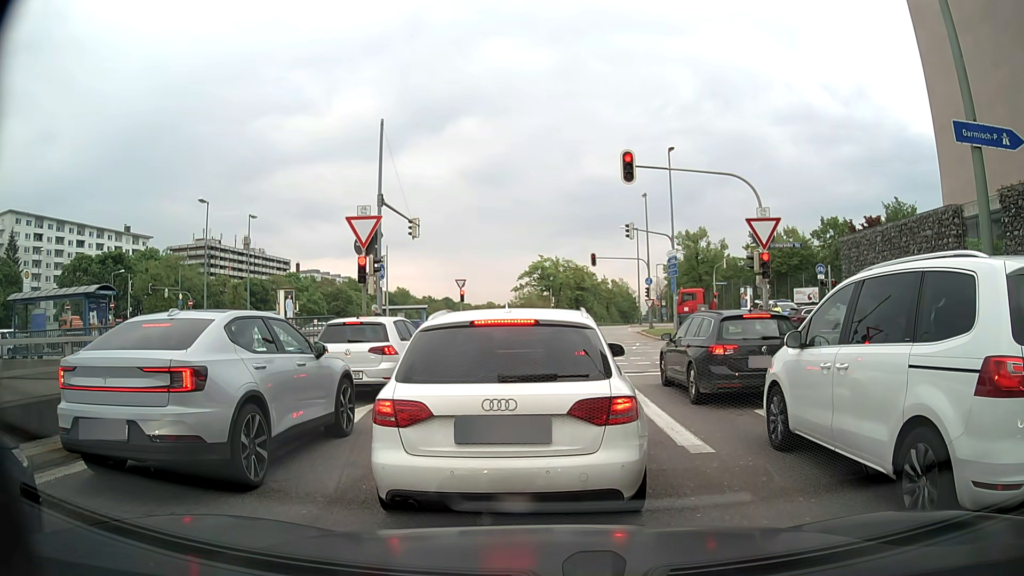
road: motorway_link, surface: asphalt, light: Day
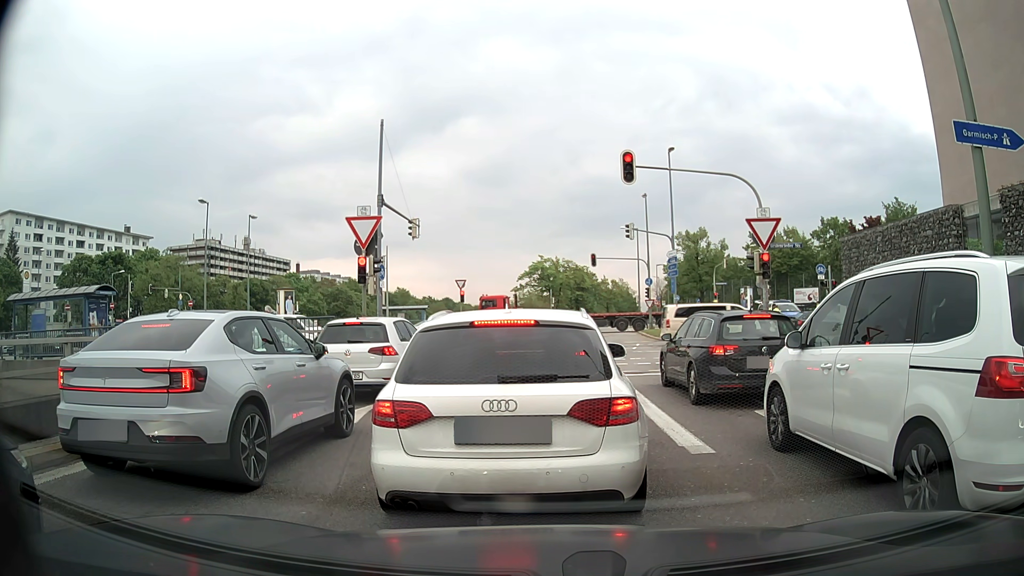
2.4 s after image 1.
(0.0, +0.1) m; 0°
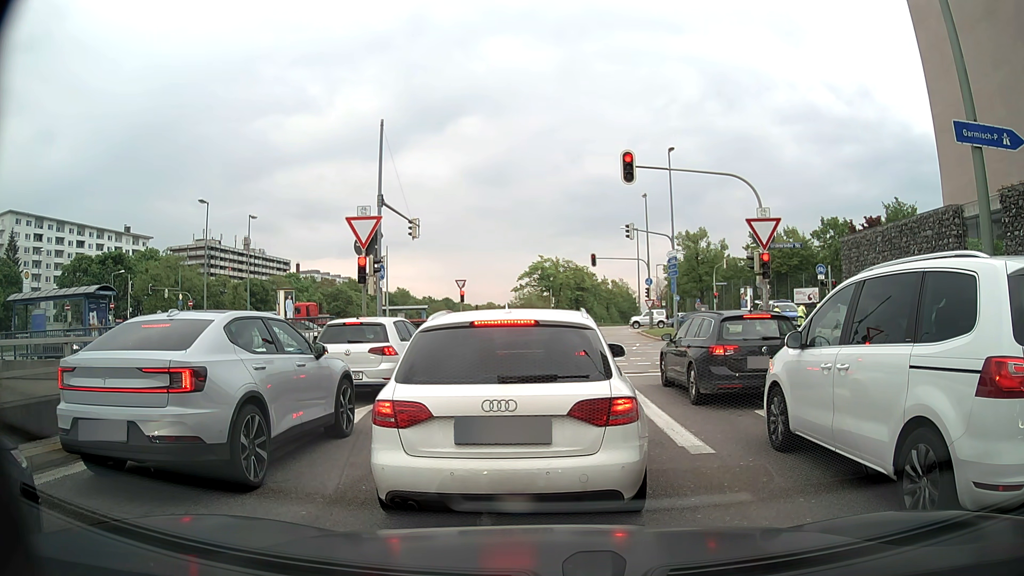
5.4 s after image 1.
(0.0, 0.0) m; 0°
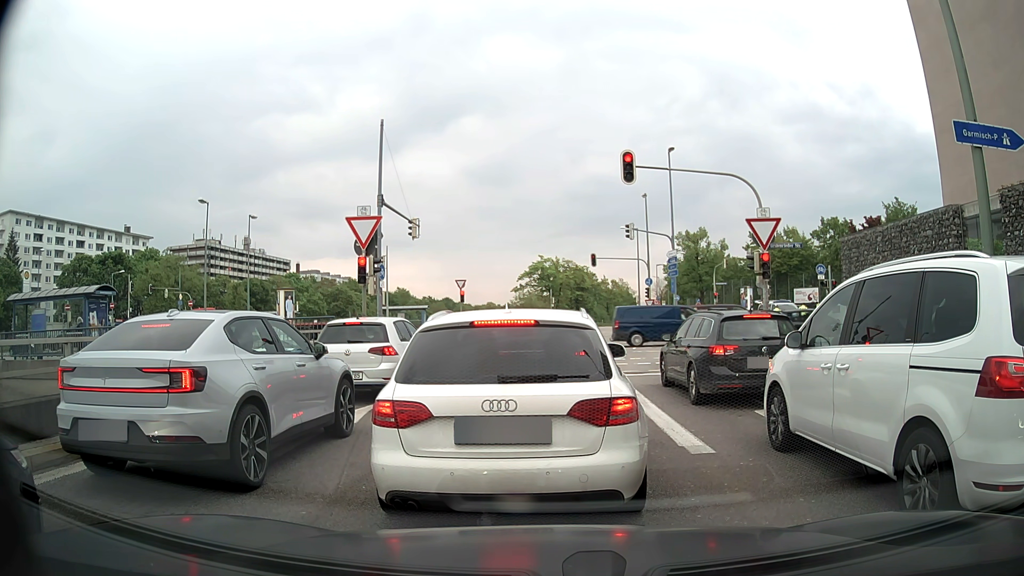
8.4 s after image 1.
(0.0, 0.0) m; 0°
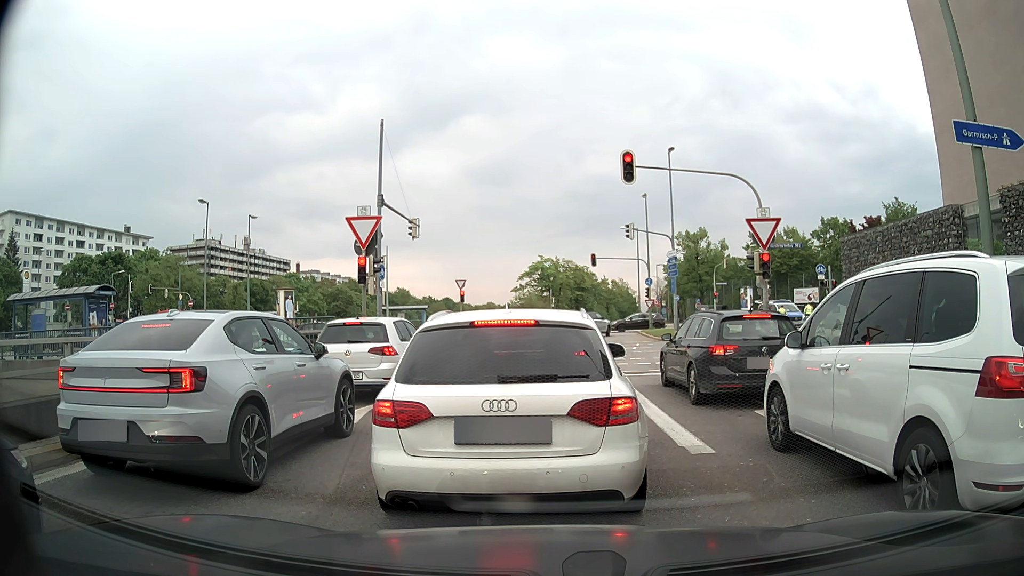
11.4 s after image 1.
(0.0, 0.0) m; 0°
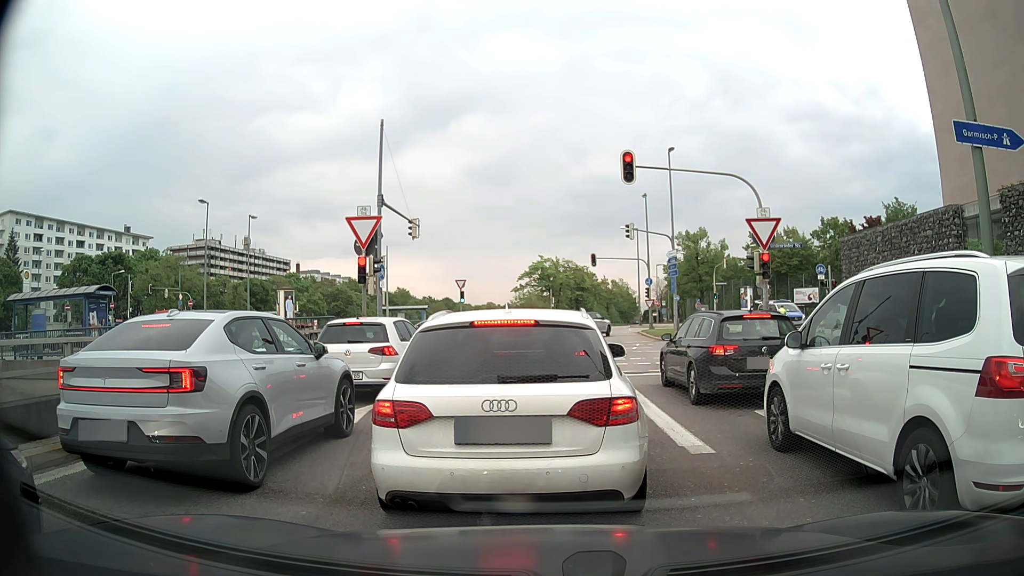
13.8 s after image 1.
(0.0, 0.0) m; 0°
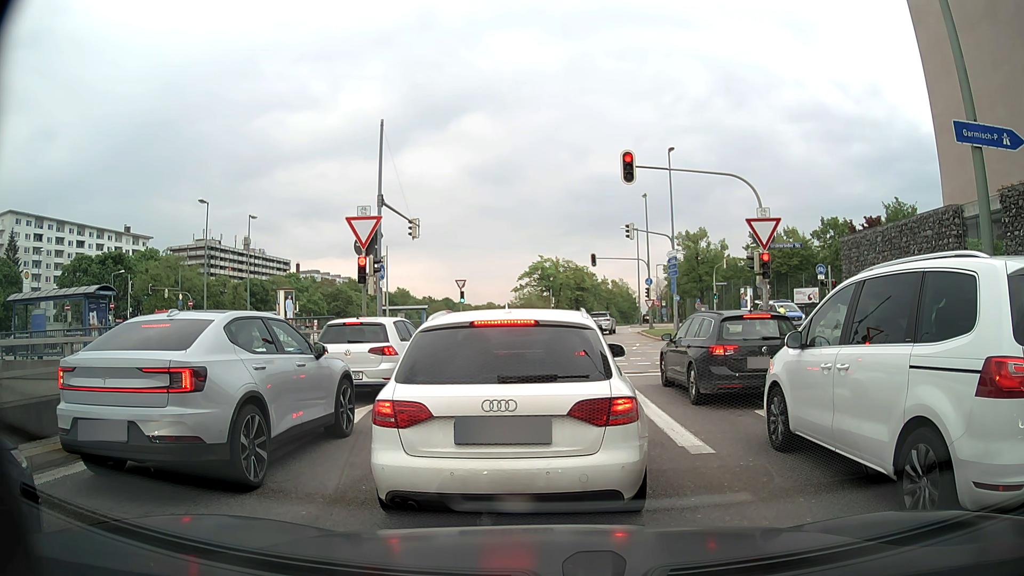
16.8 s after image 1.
(0.0, 0.0) m; 0°
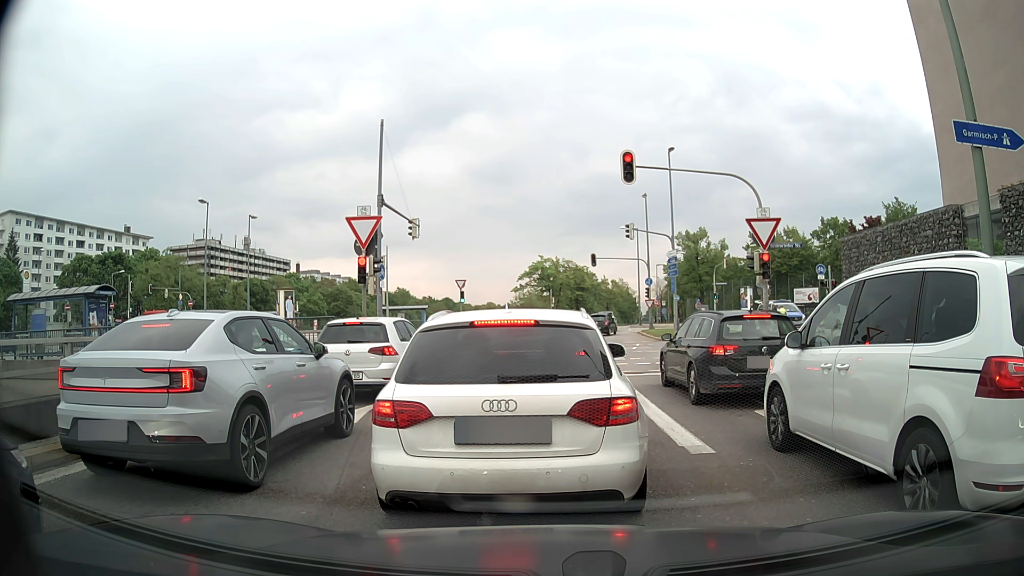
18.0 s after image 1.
(0.0, 0.0) m; 0°
